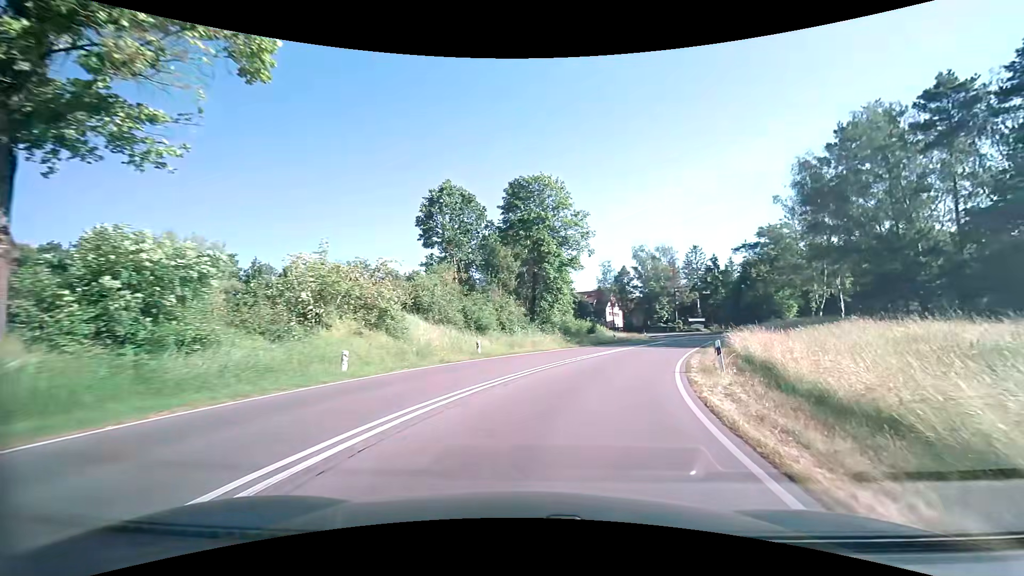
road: secondary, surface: asphalt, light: Day
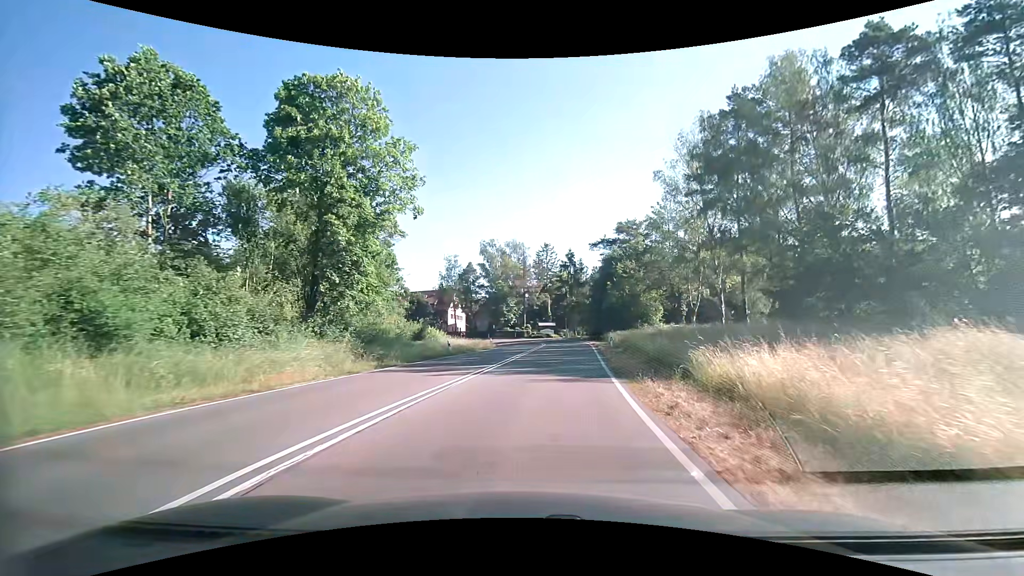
(+3.2, +17.8) m; +18°
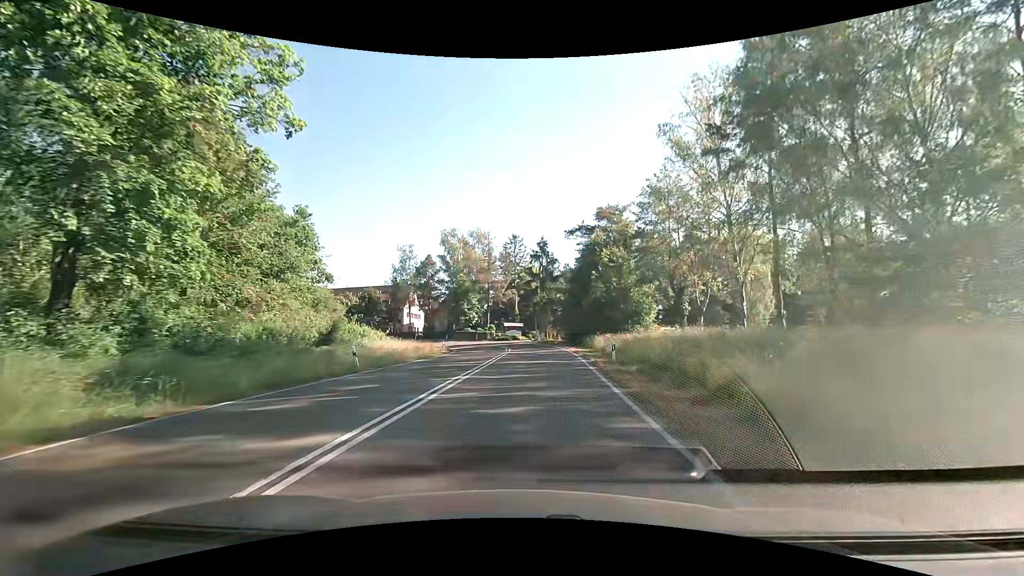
(+0.5, +12.4) m; +4°
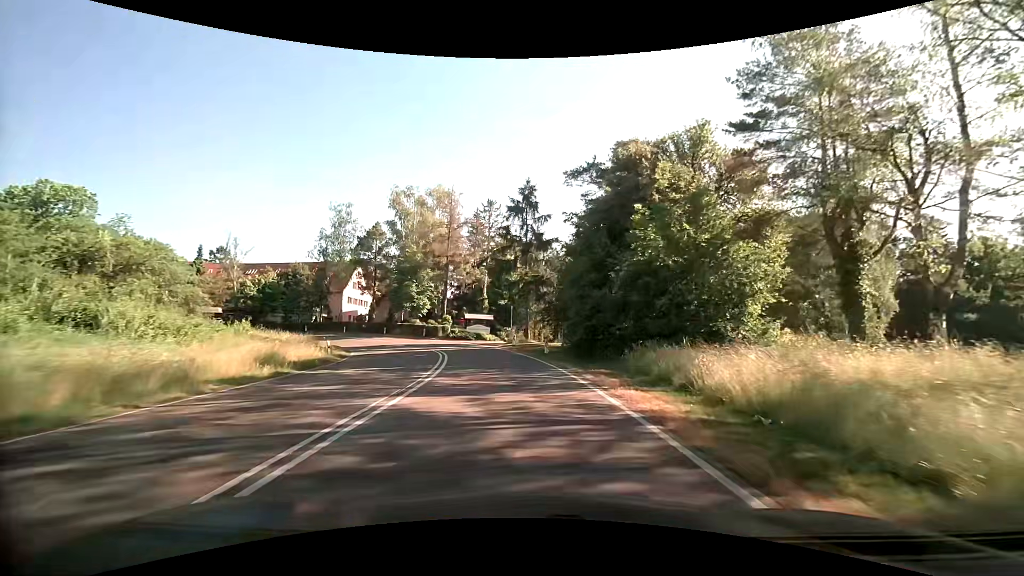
(+0.6, +25.2) m; +2°
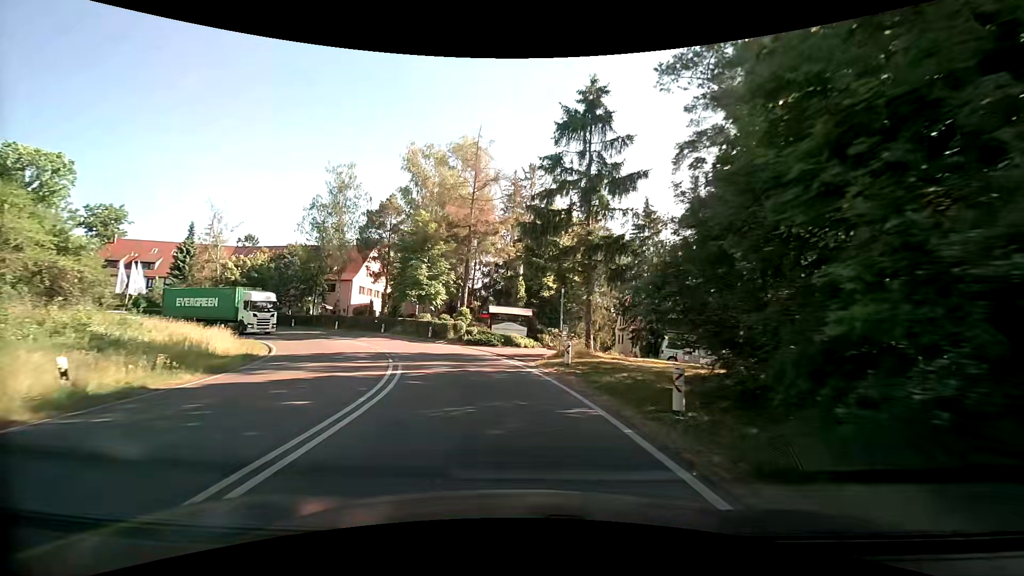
(-0.6, +17.9) m; -5°
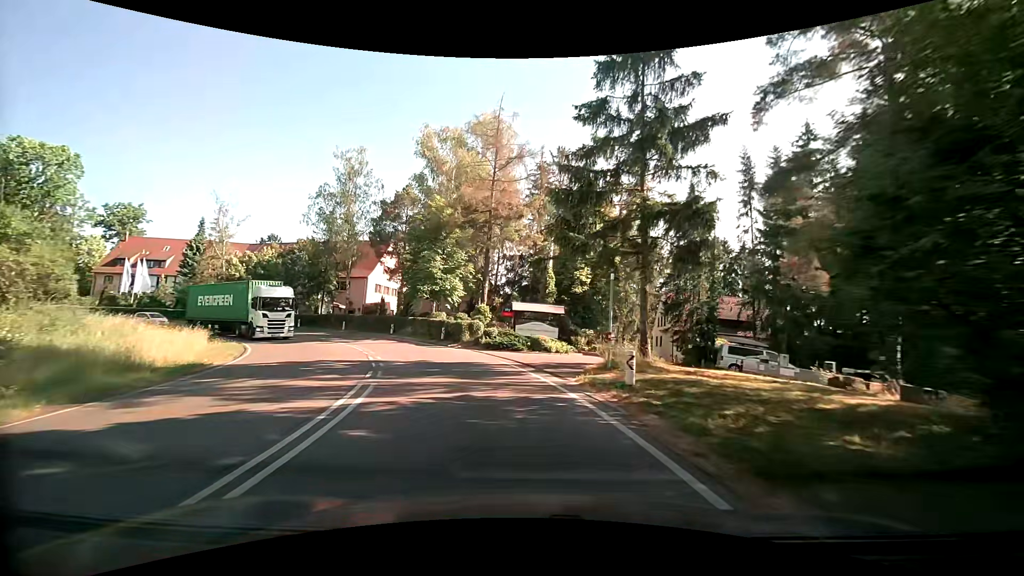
(-0.1, +5.9) m; -3°
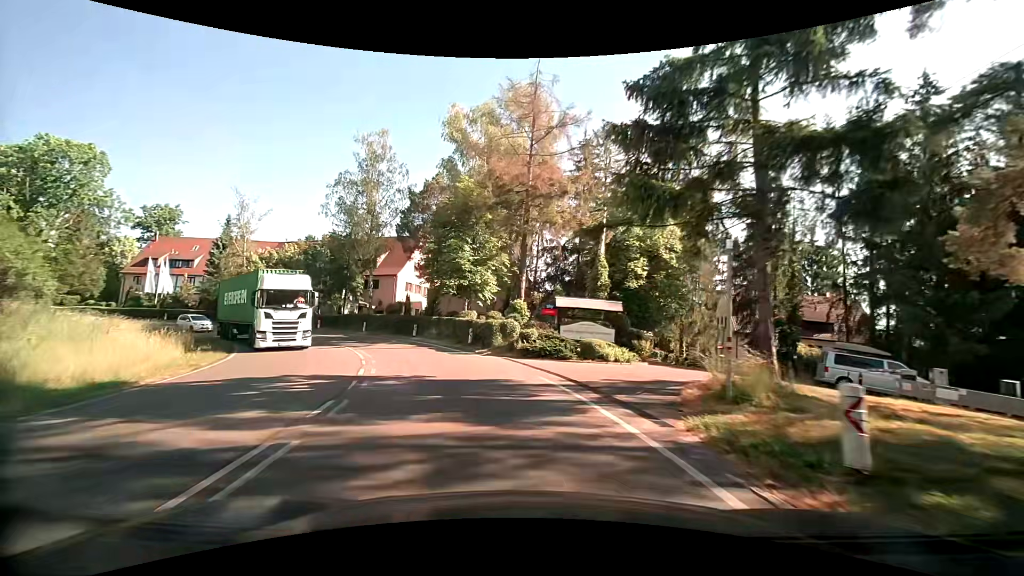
(-0.2, +5.9) m; -4°
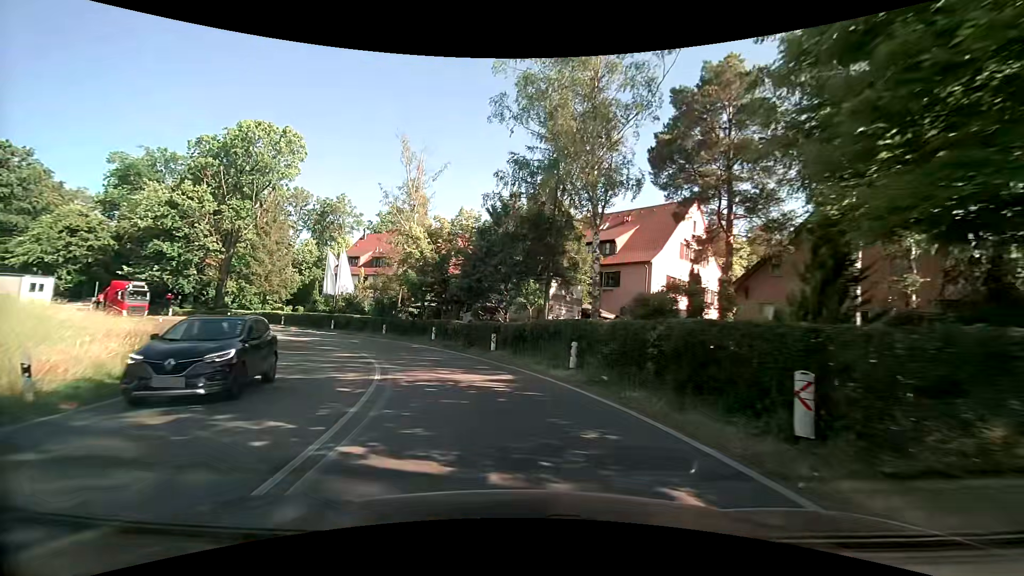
(-6.5, +26.3) m; -28°
(-1, +10) (-3, +20) (-7, +29) (-13, +37) (-21, +43) (-30, +47) (-40, +51) (-49, +52) (-59, +52) (-69, +51) m
